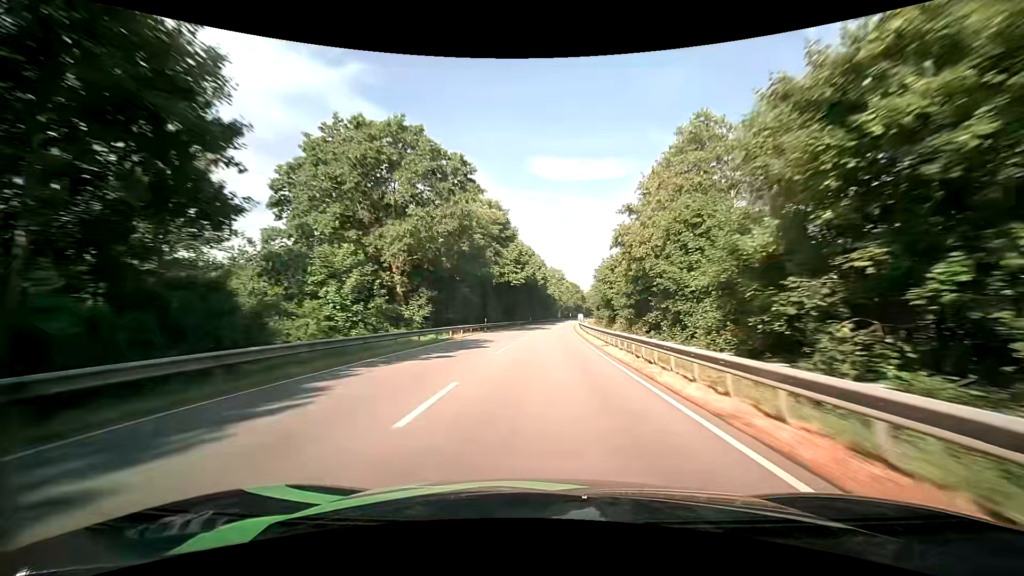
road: primary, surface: asphalt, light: Day
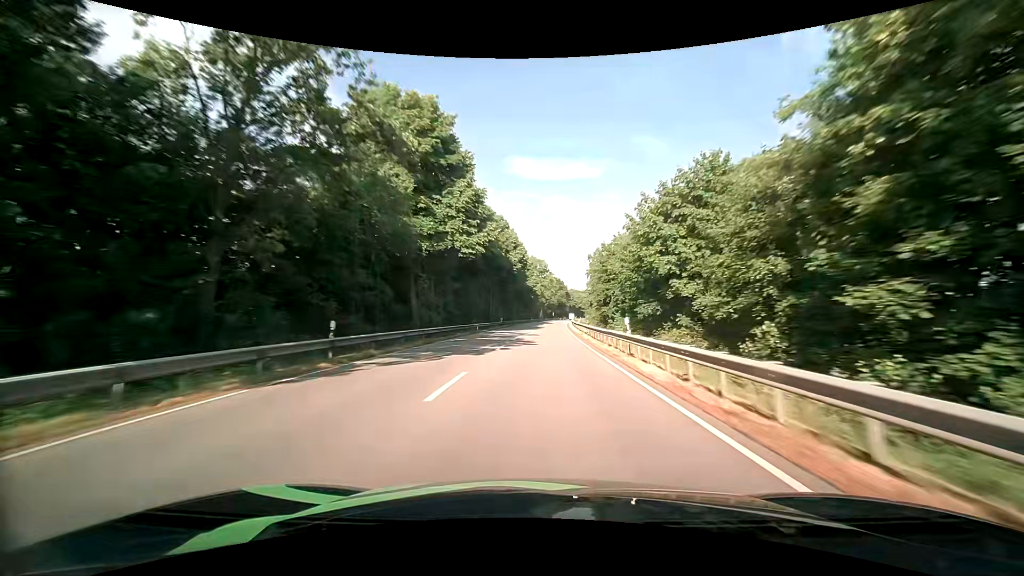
(+0.5, +34.2) m; +2°
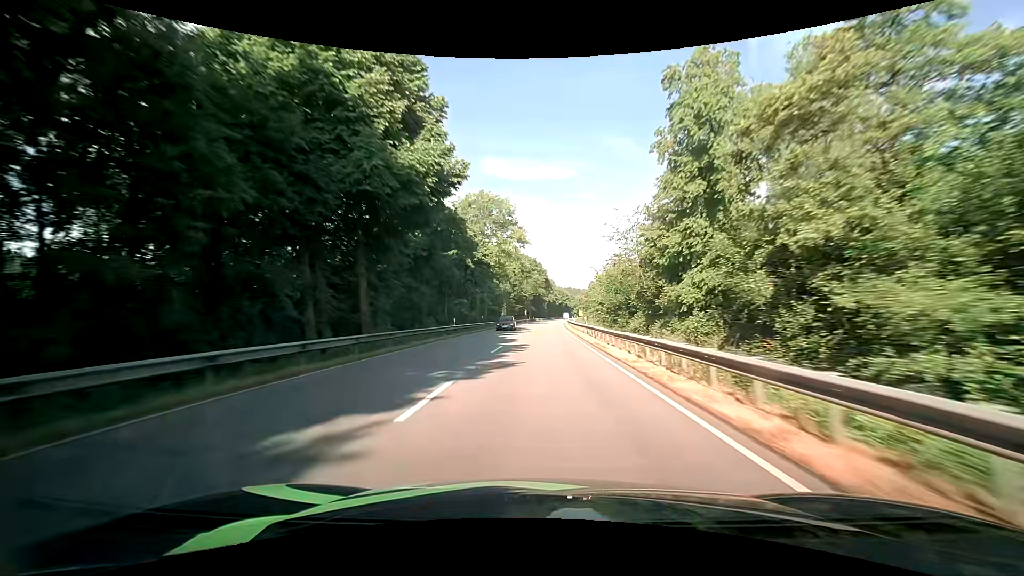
(+2.7, +85.7) m; +3°
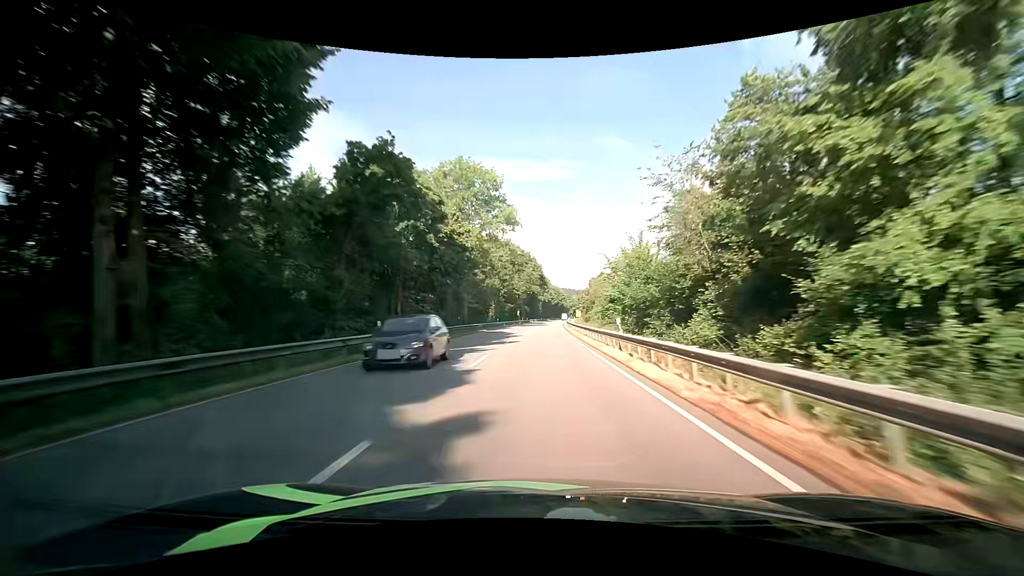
(+0.1, +17.0) m; 0°
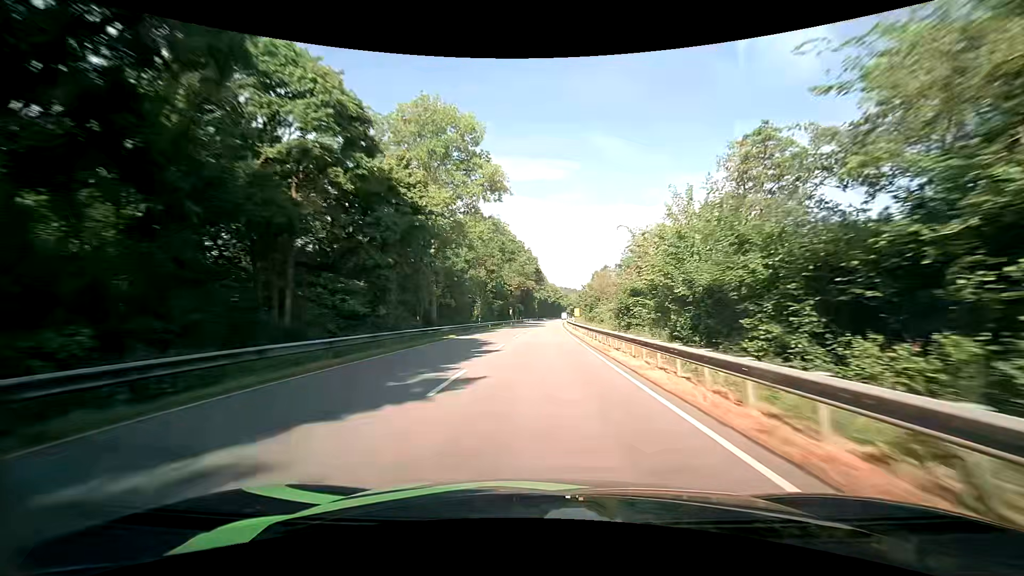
(+0.2, +17.0) m; +1°
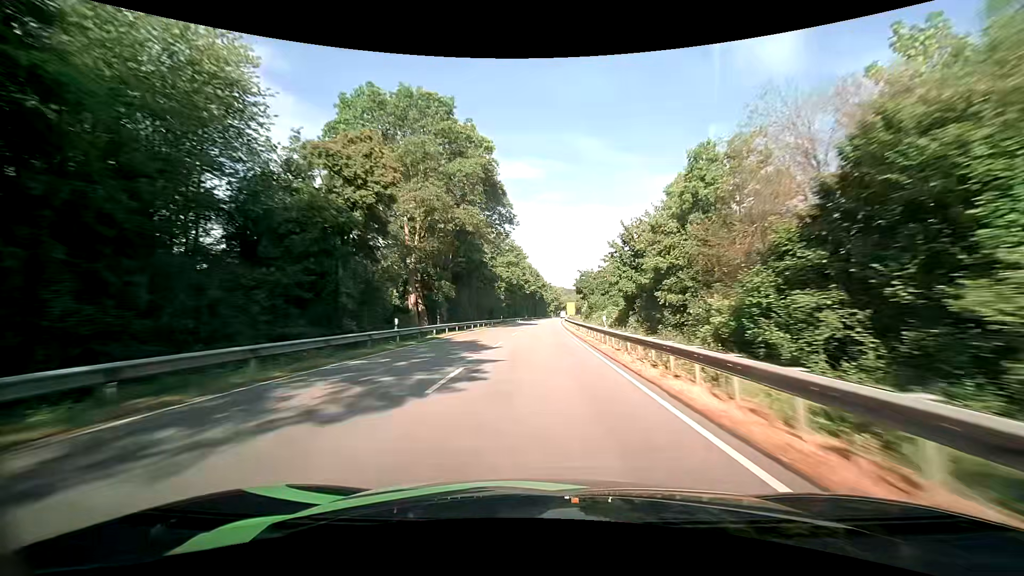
(+1.7, +83.9) m; +2°
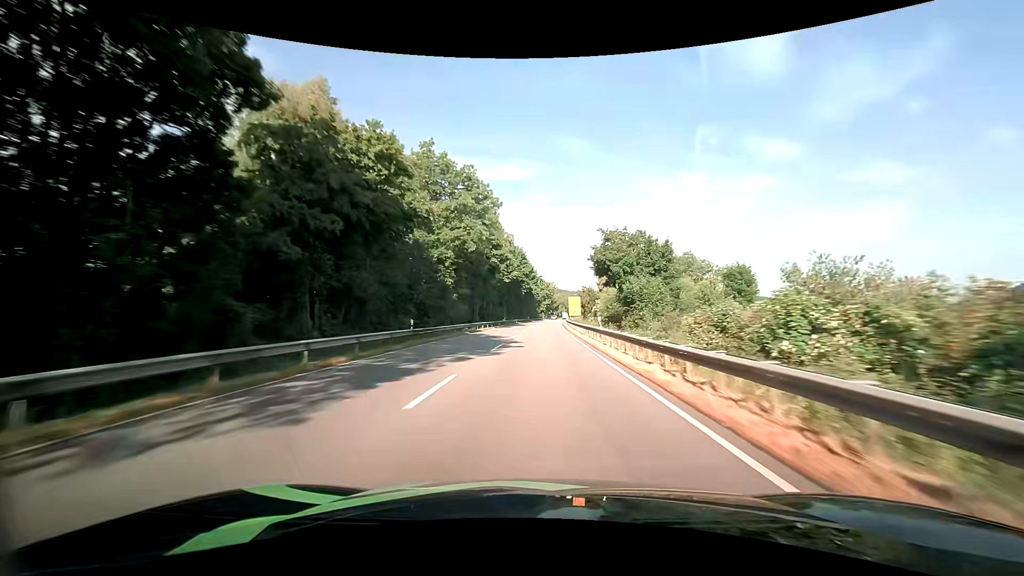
(+0.7, +49.4) m; +2°
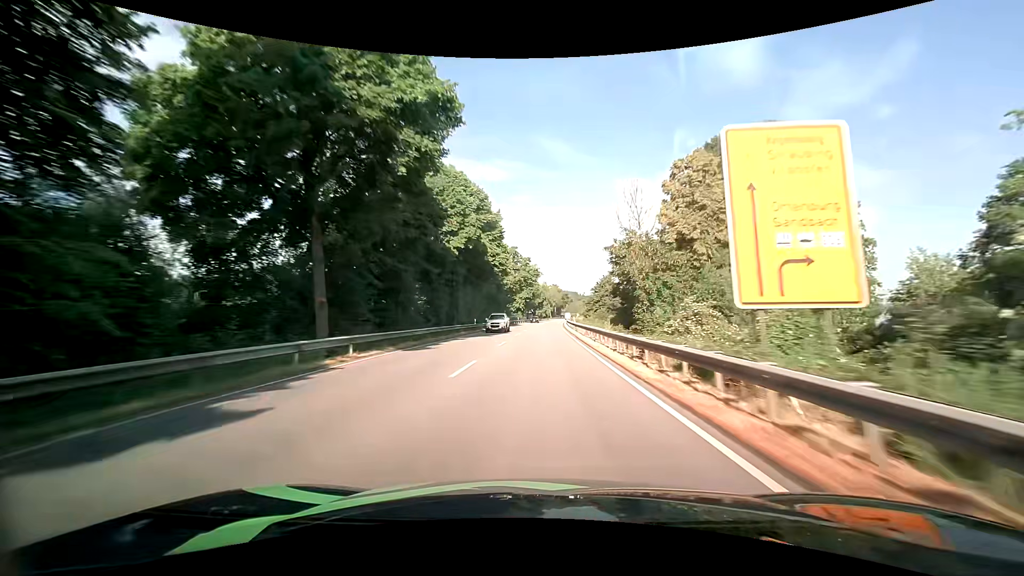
(+1.4, +80.4) m; +2°
(0, +10) (0, +20) (0, +30) (0, +40) (0, +50) (+1, +60) (+1, +70) (+1, +80) (+2, +90) (+2, +100) m
